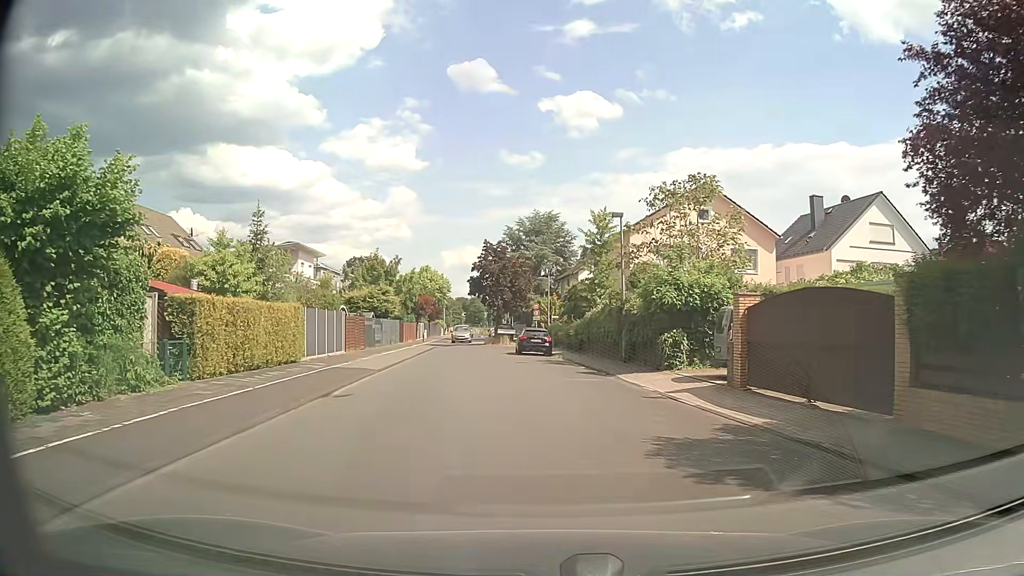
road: residential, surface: asphalt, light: Day
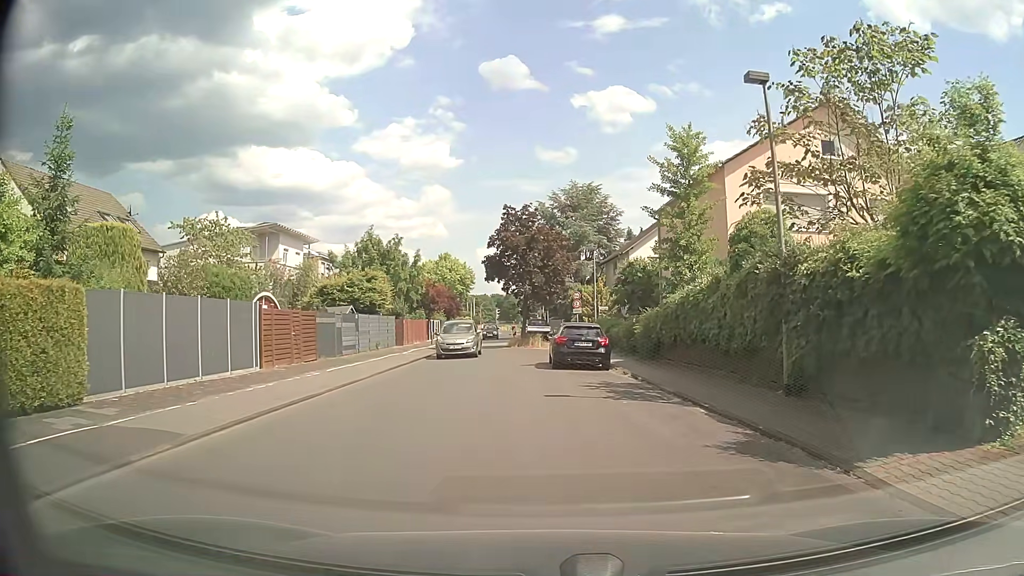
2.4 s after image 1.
(-0.4, +14.2) m; -3°
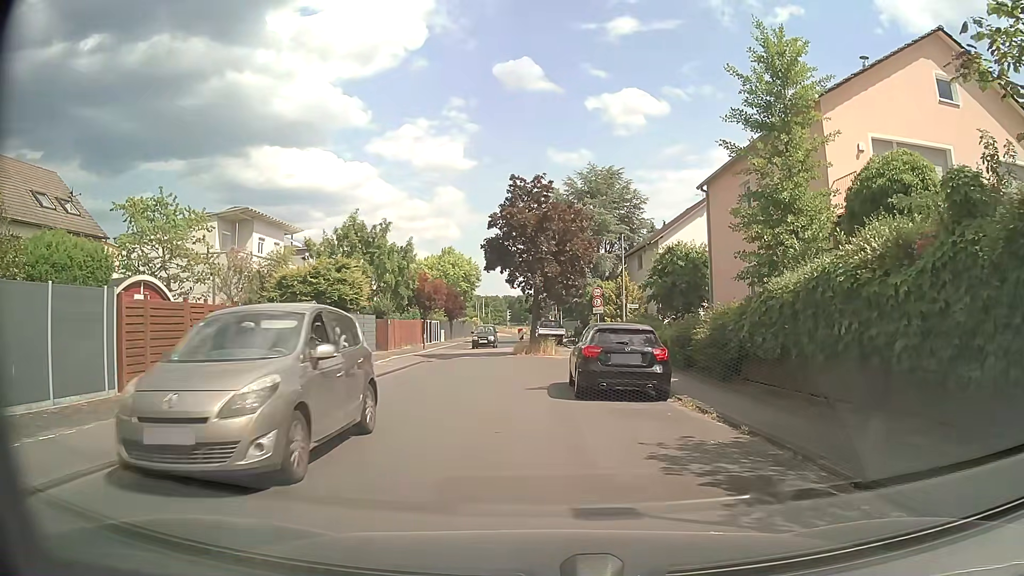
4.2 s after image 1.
(0.0, +7.9) m; -1°
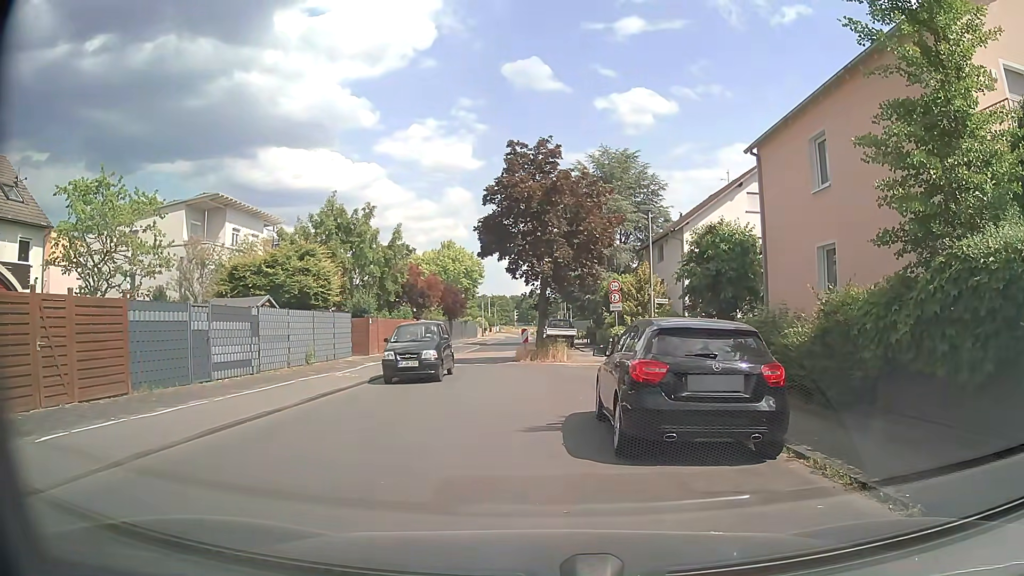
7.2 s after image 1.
(+0.1, +5.6) m; +1°
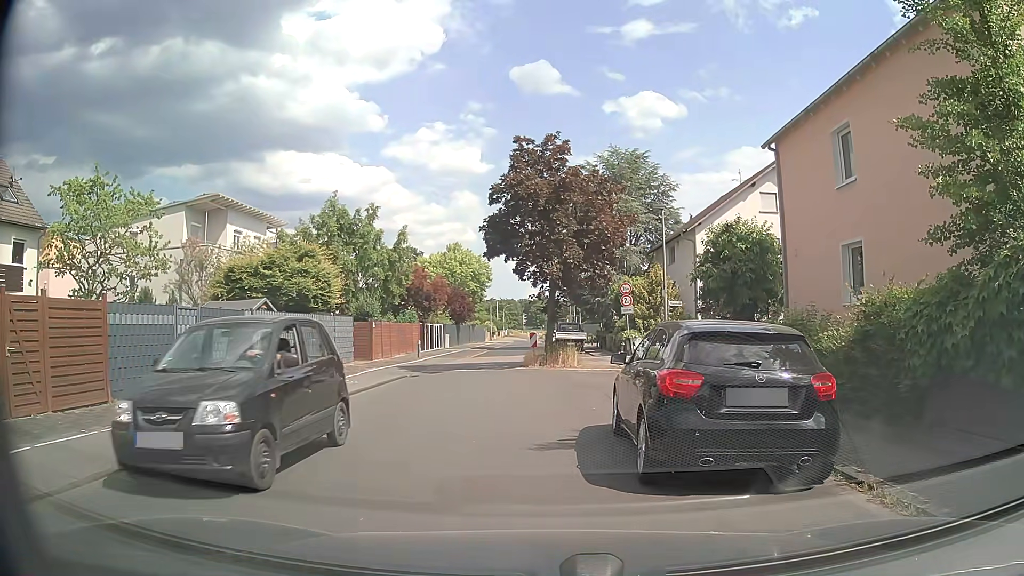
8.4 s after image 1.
(0.0, +1.1) m; 0°
